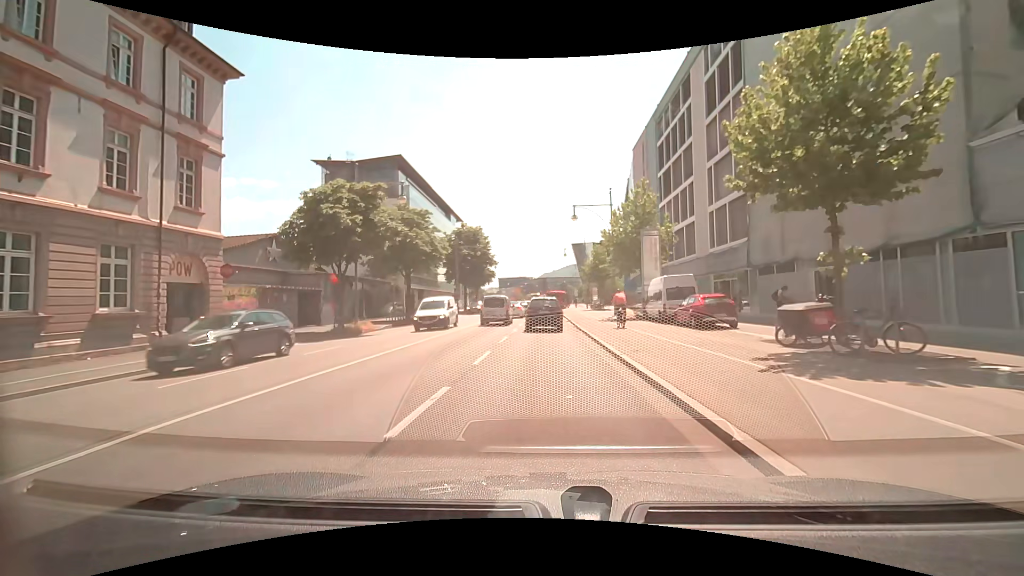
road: primary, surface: asphalt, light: Day
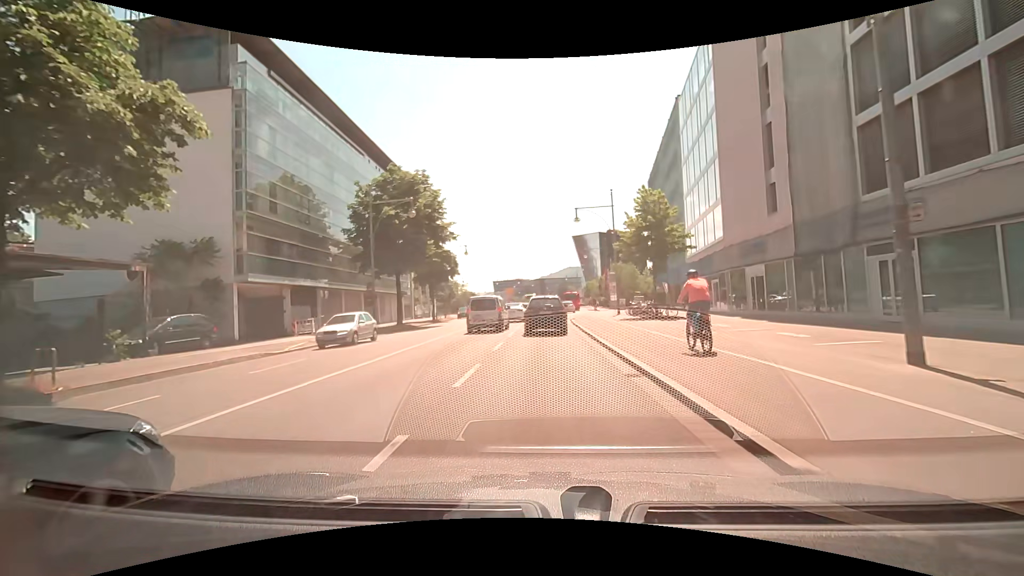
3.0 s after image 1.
(+0.2, +32.9) m; 0°
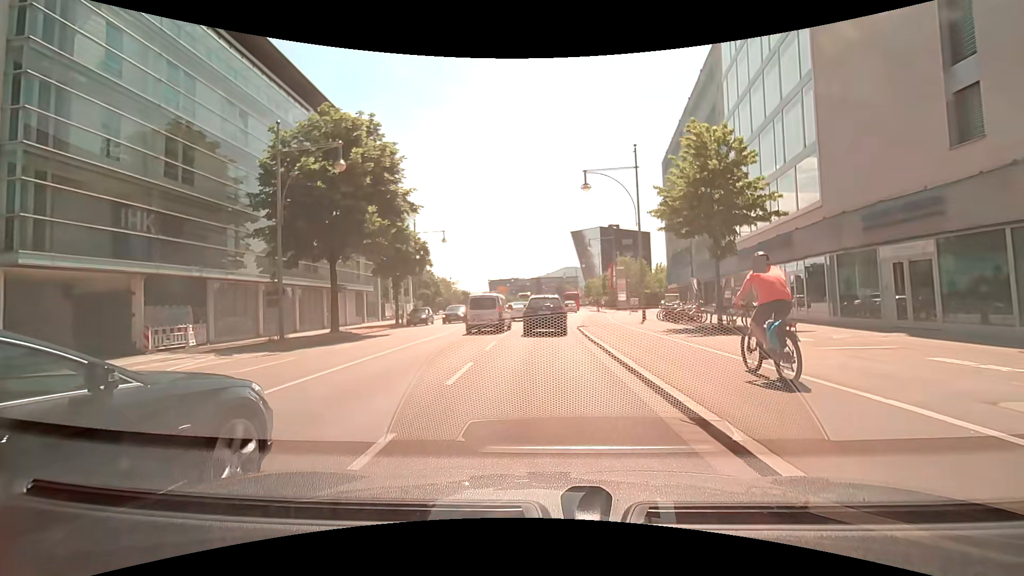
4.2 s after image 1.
(0.0, +11.9) m; +1°
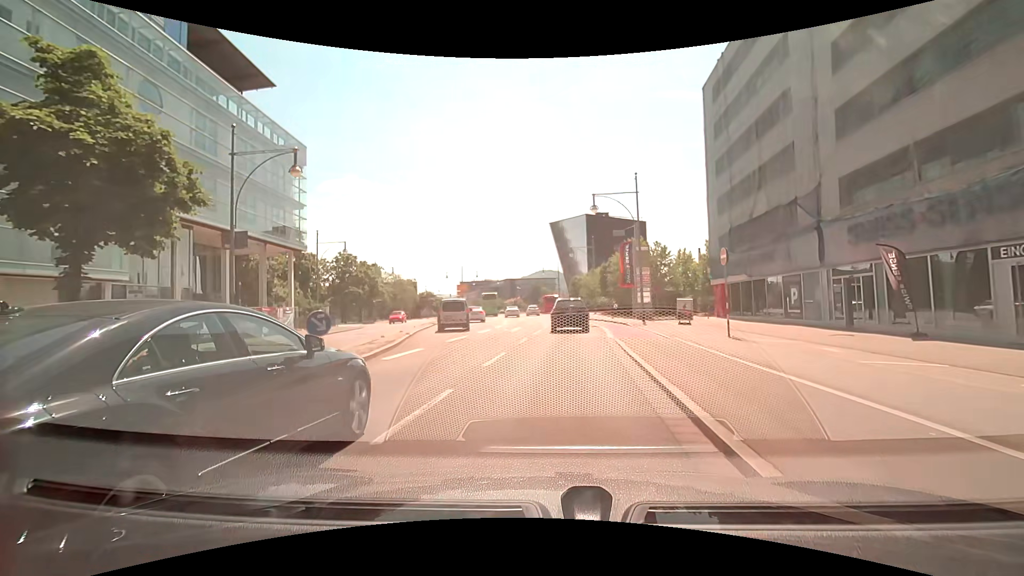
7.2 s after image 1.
(+0.1, +27.3) m; +2°
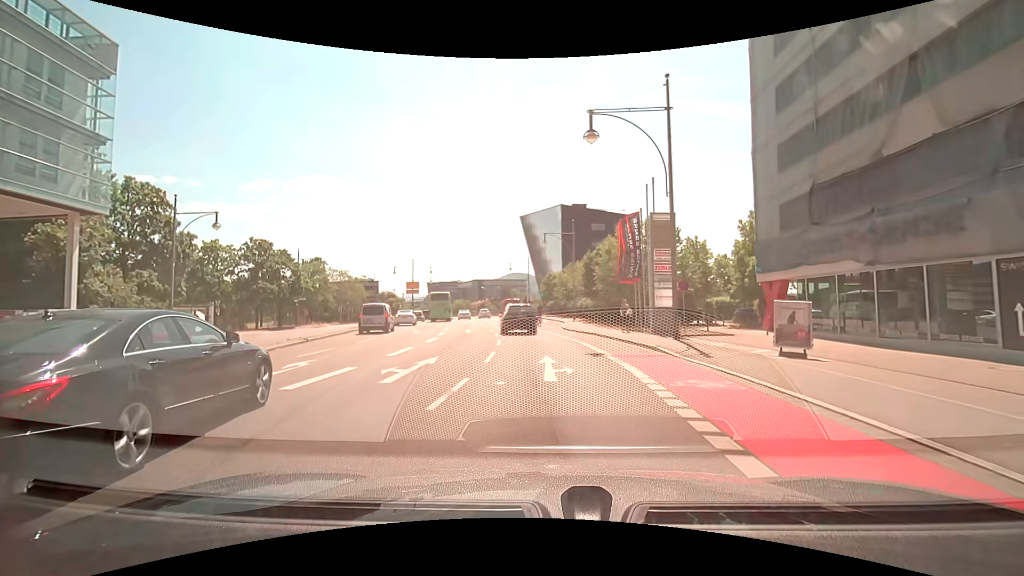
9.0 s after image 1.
(+0.6, +16.4) m; +3°
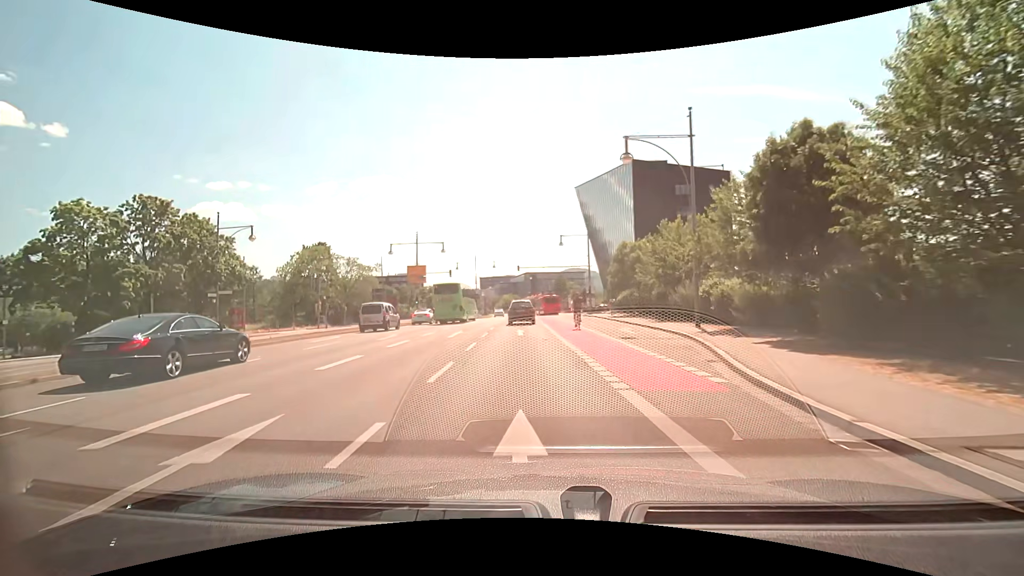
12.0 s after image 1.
(-0.7, +28.4) m; -6°
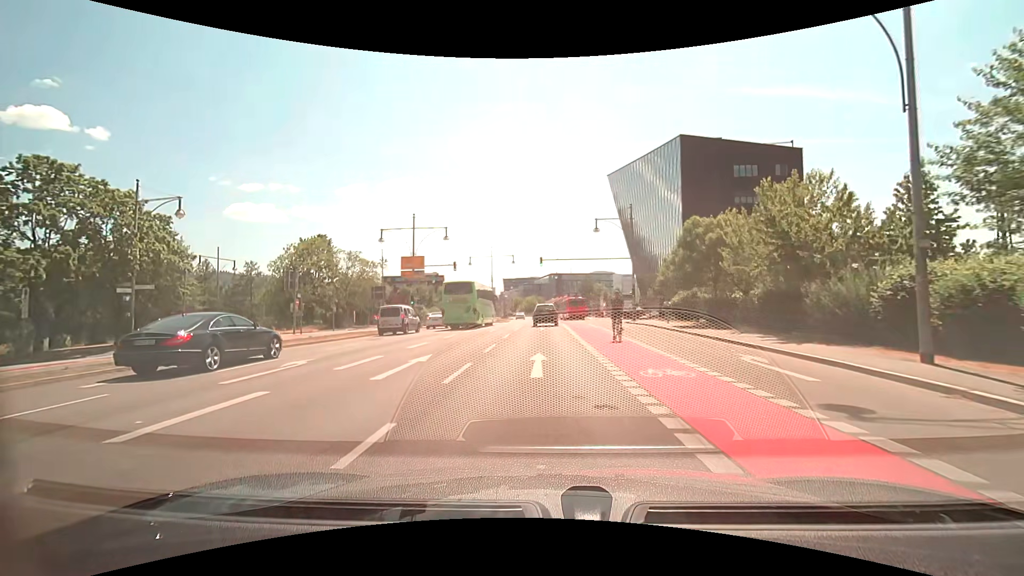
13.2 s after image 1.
(-0.3, +12.3) m; -3°
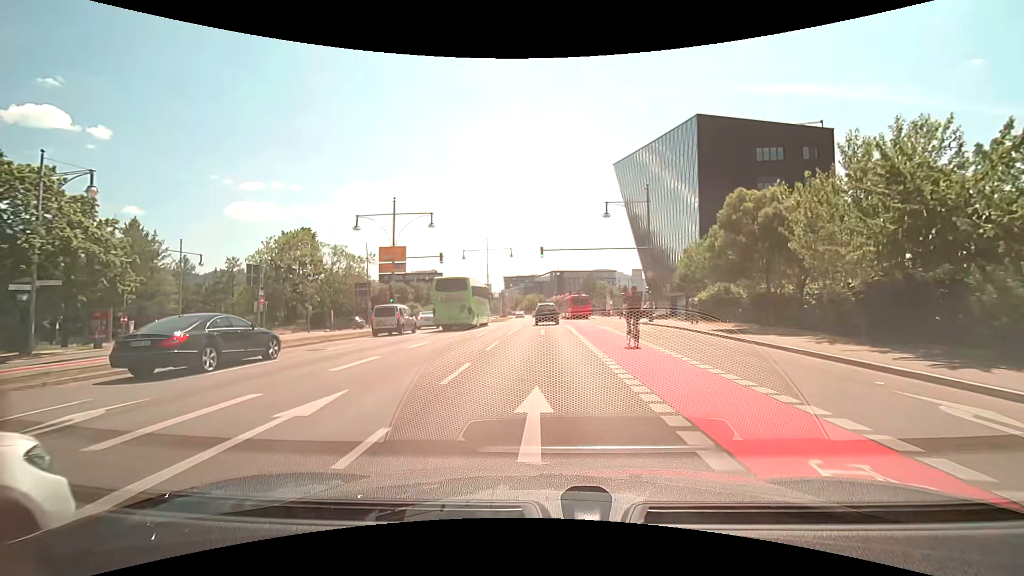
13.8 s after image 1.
(0.0, +6.4) m; 0°
(0, +10) (0, +20) (0, +30) (0, +40) (0, +50) (0, +60) (0, +70) (-1, +80) (-1, +90) (-2, +100) m
